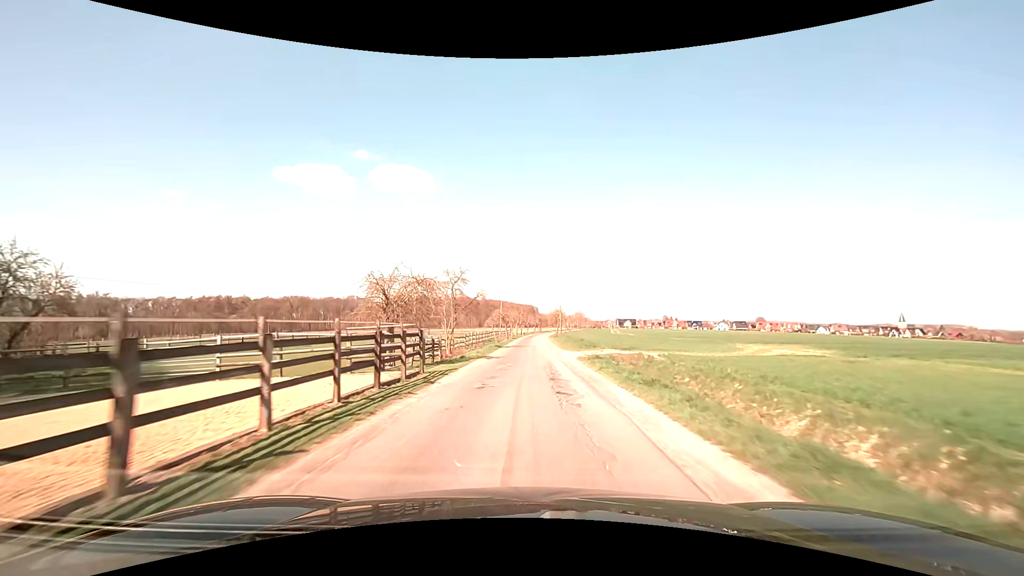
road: unclassified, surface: asphalt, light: Day
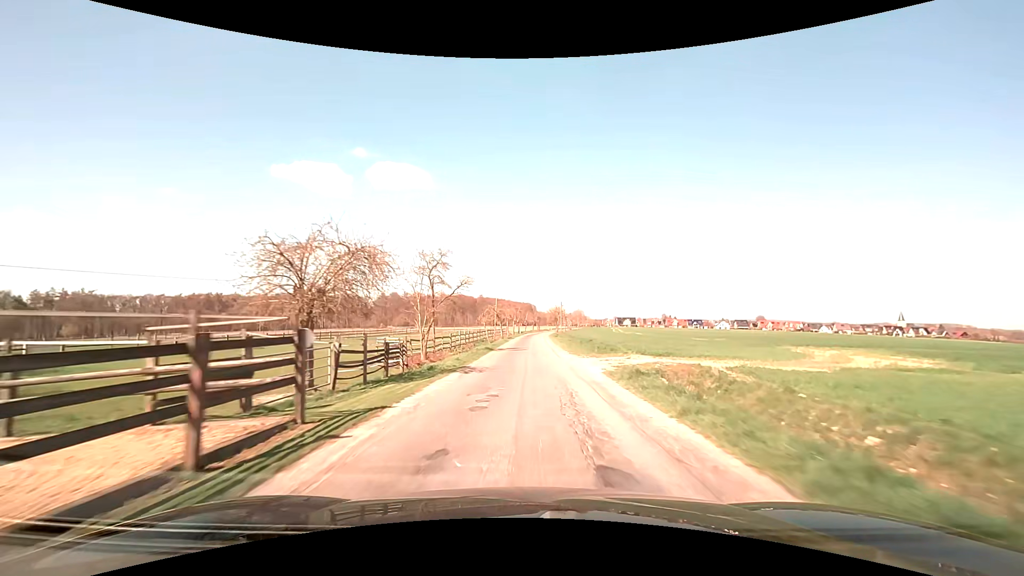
(0.0, +9.4) m; 0°
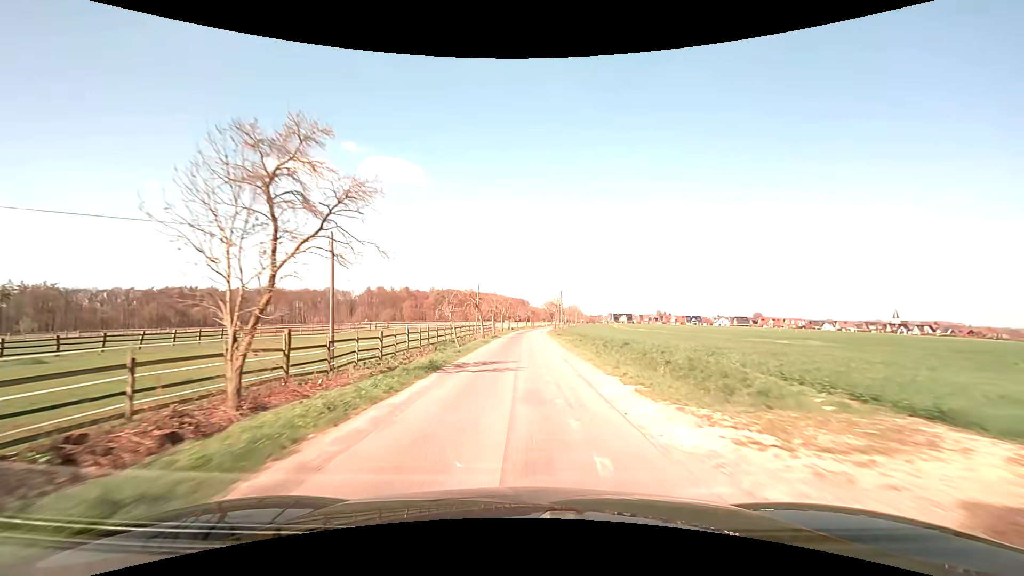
(+0.2, +19.9) m; +1°
(0, +10) (0, +20) (0, +30) (0, +40) (0, +50) (0, +60) (0, +70) (+1, +80) (+1, +90) (+2, +100) m
